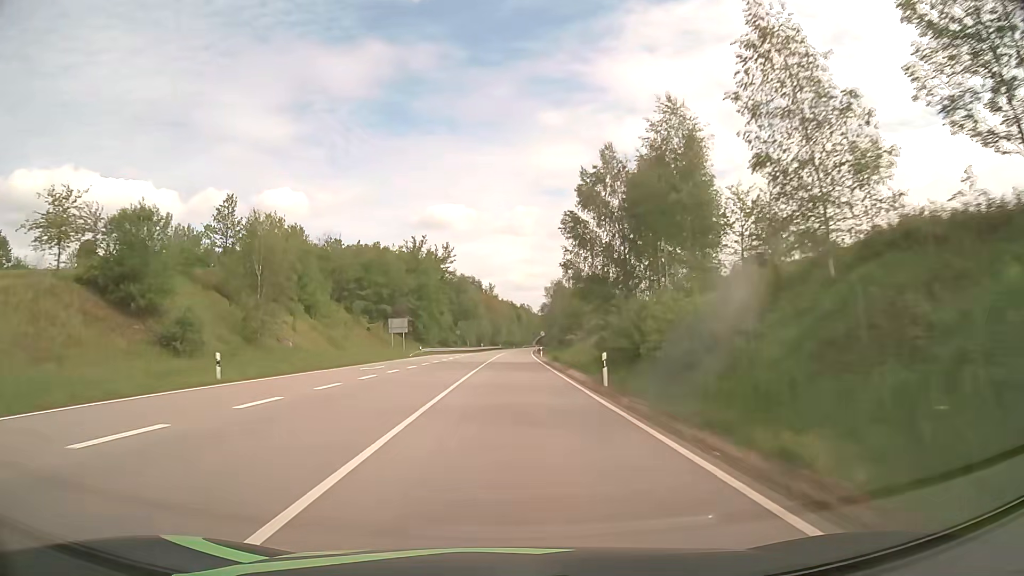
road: primary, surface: asphalt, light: Day
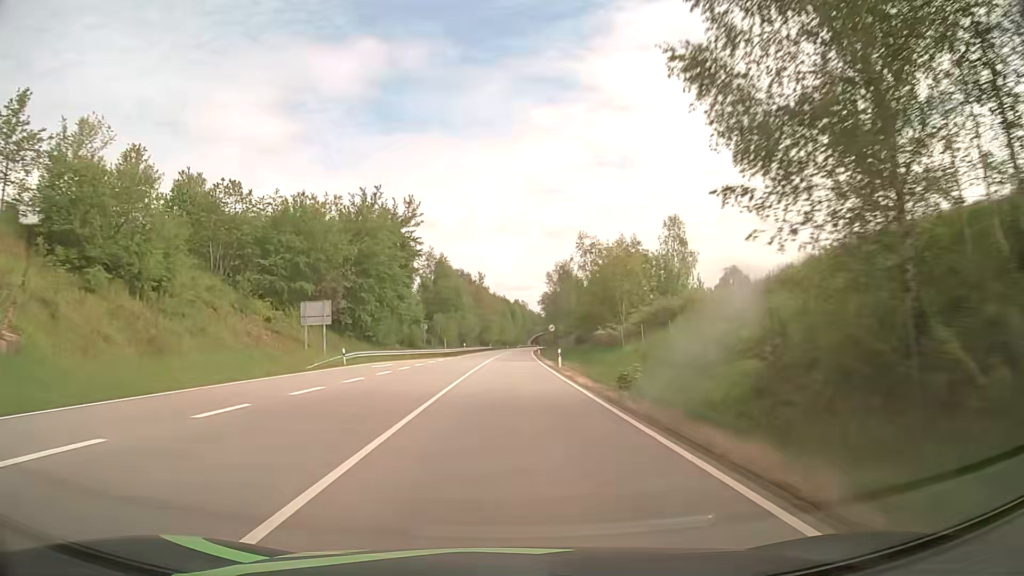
(+0.2, +31.9) m; +1°
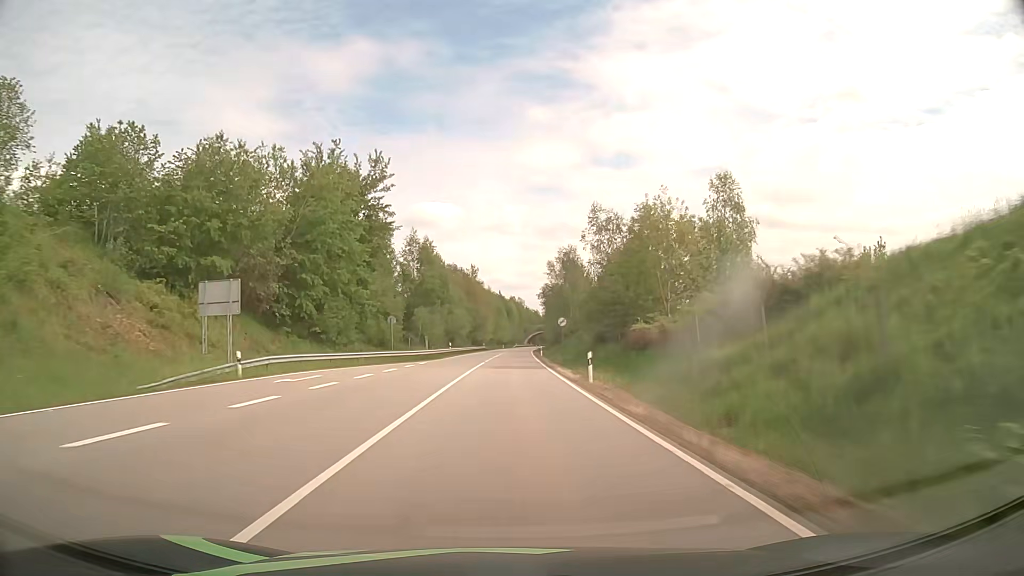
(+0.1, +15.9) m; +1°
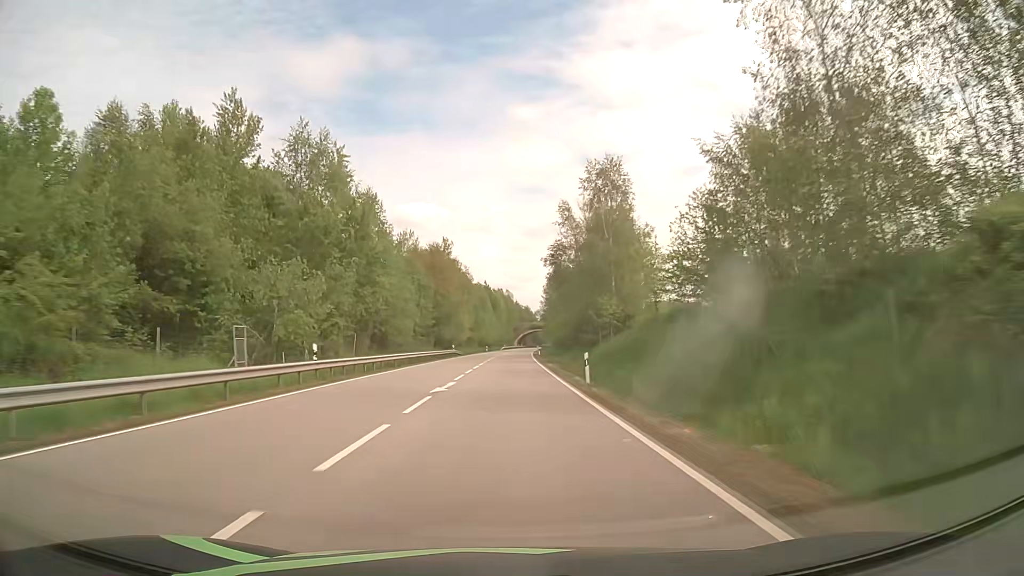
(+0.4, +47.5) m; +1°
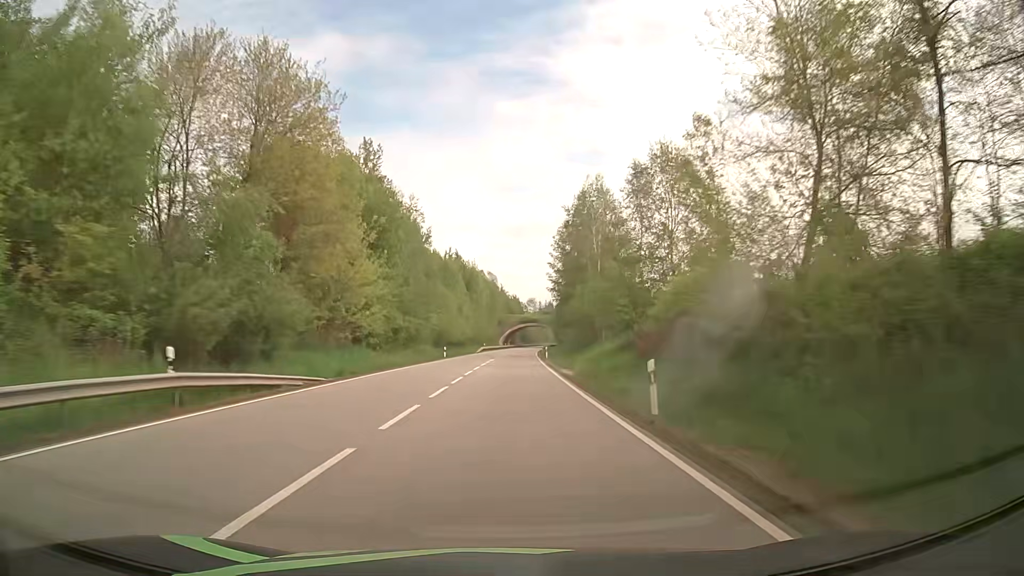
(+0.5, +62.8) m; +1°
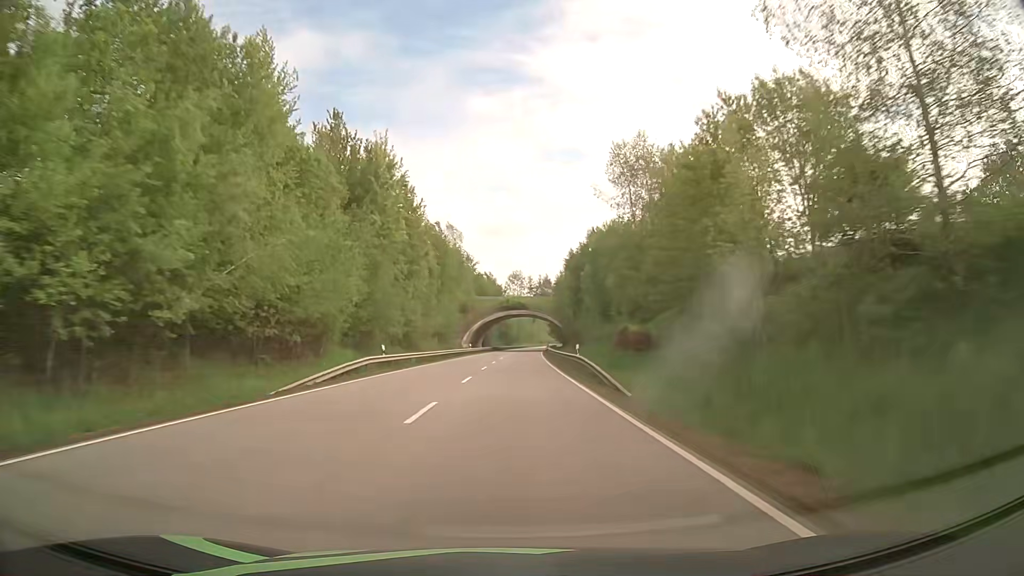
(+1.5, +78.2) m; +2°
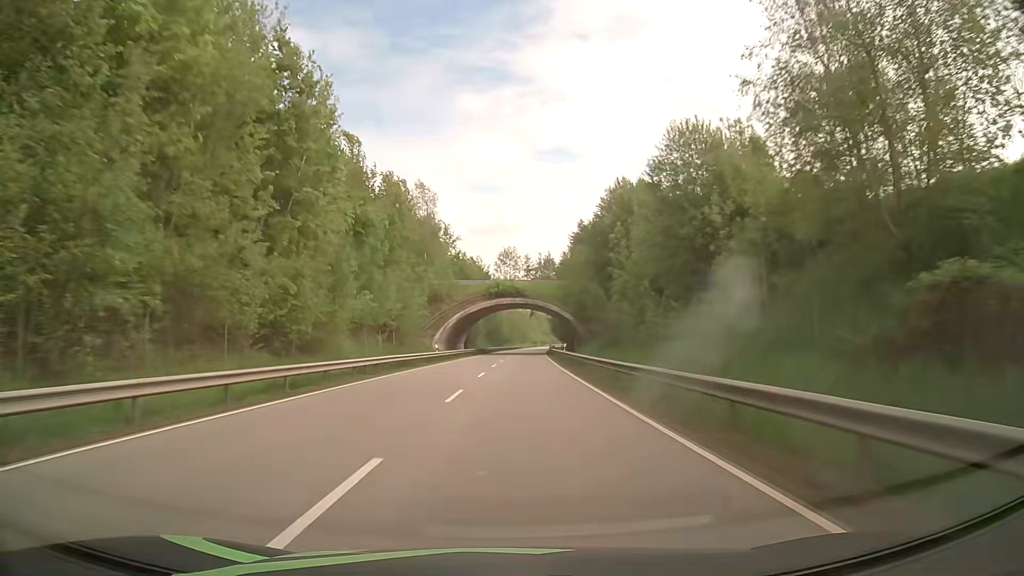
(+0.2, +31.6) m; +1°
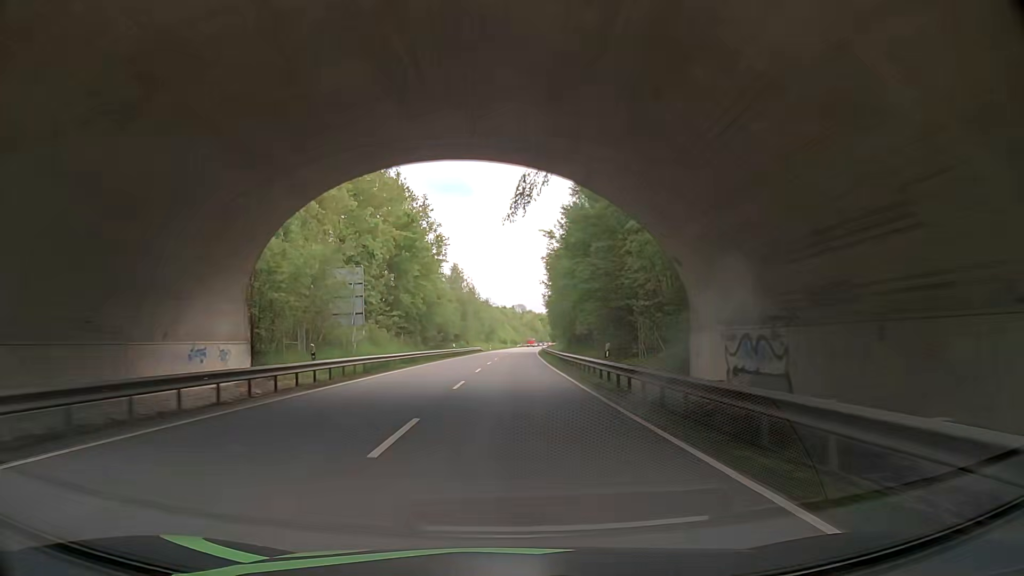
(+2.4, +79.7) m; +3°
(0, +10) (0, +20) (0, +30) (0, +40) (+1, +50) (+1, +60) (+1, +70) (+1, +80) (+2, +90) (+2, +100) m
